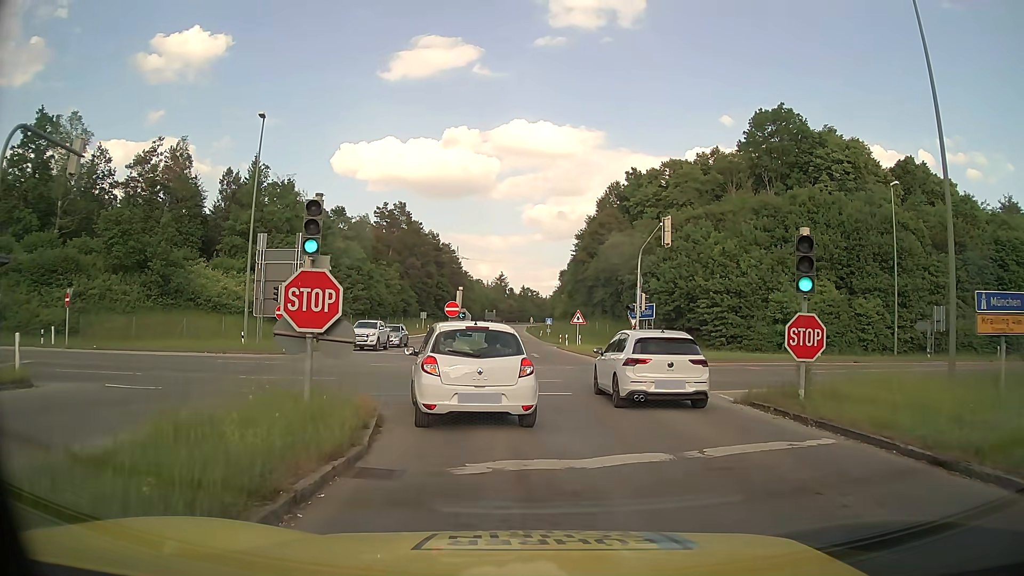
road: tertiary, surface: asphalt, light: Day
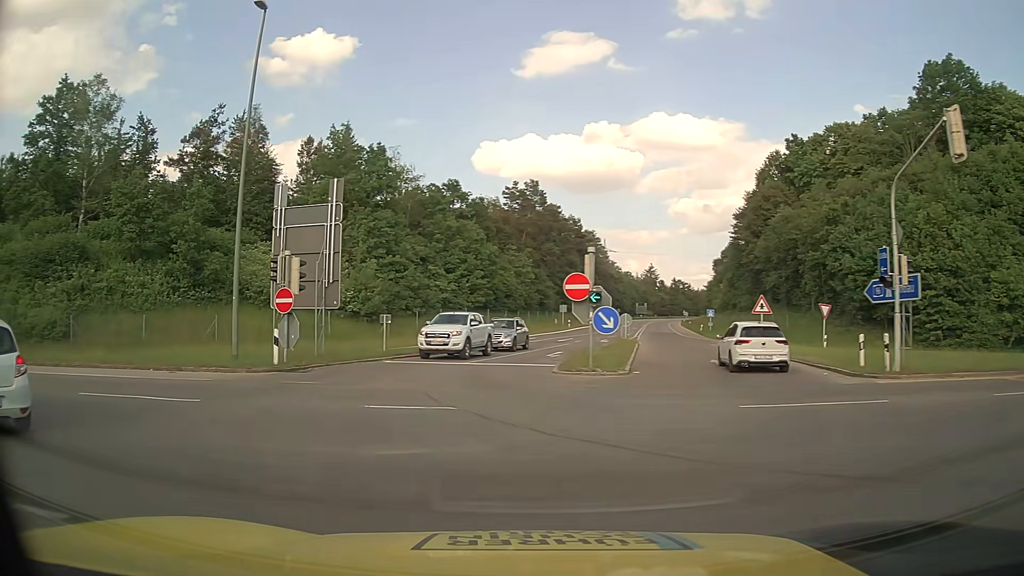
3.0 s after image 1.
(-0.5, +15.2) m; -12°
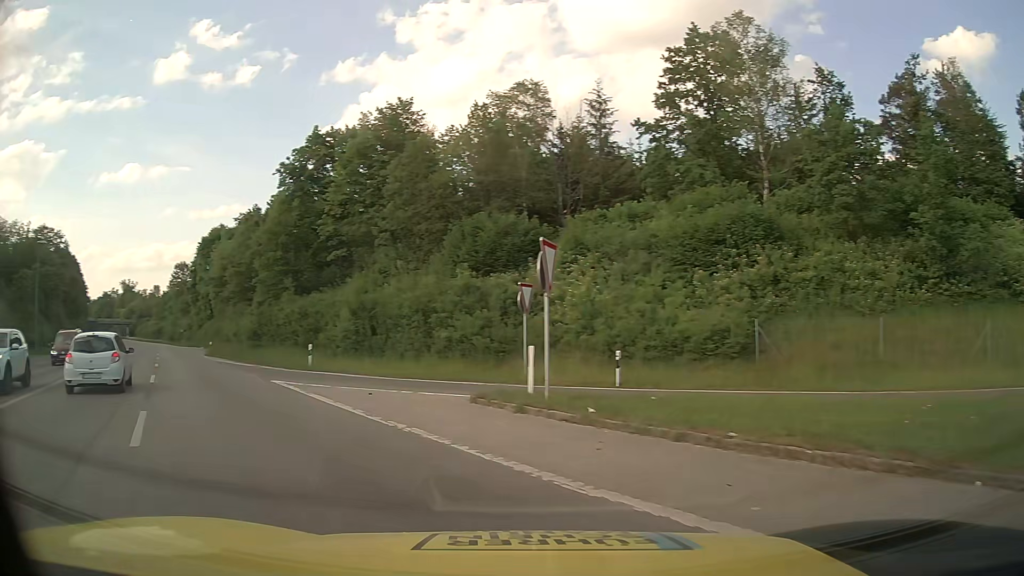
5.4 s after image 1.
(-7.1, +12.1) m; -61°
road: secondary
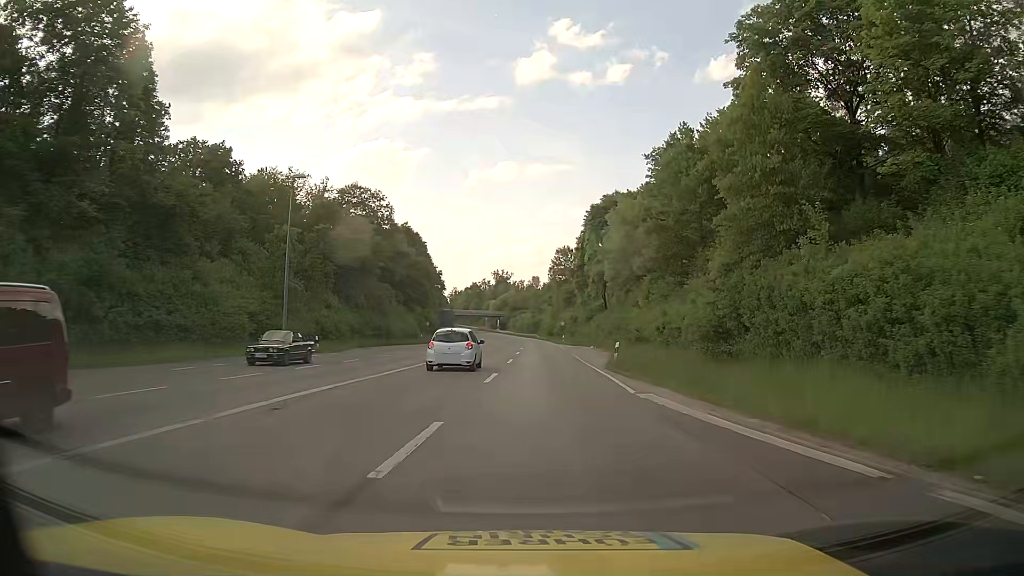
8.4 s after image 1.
(-12.5, +24.4) m; -33°
